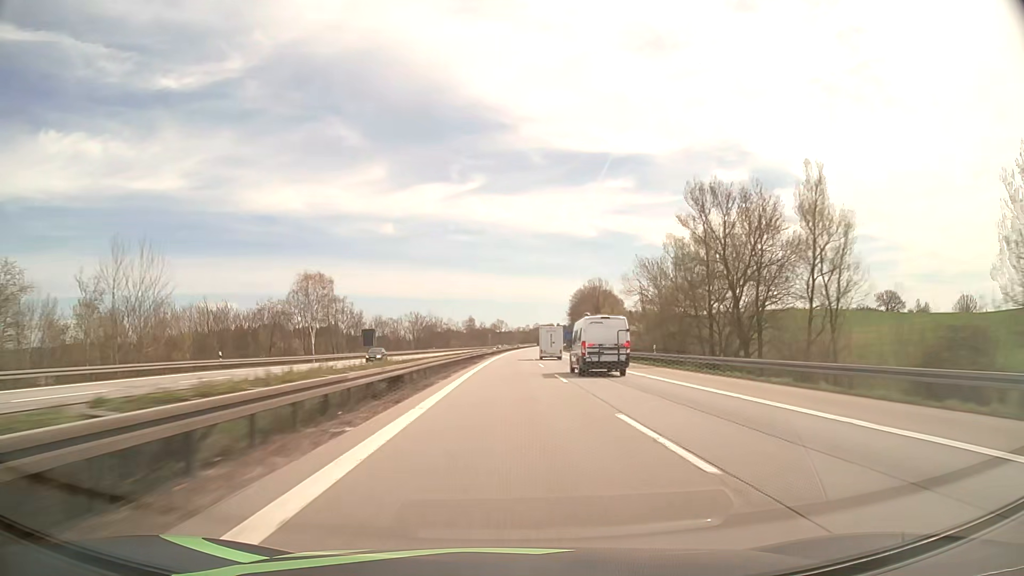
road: motorway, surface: asphalt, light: Day
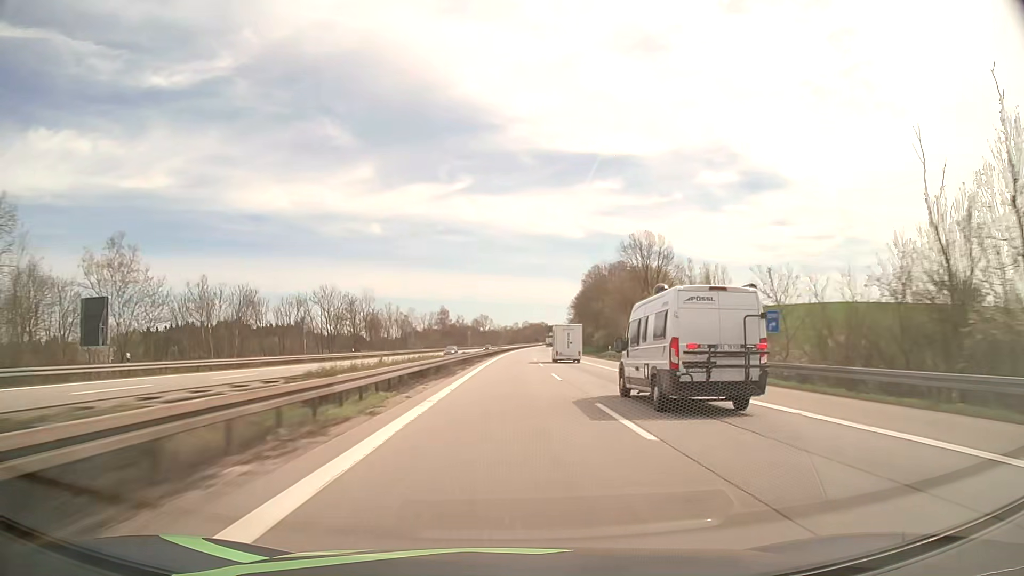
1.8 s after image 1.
(+0.7, +68.9) m; +1°
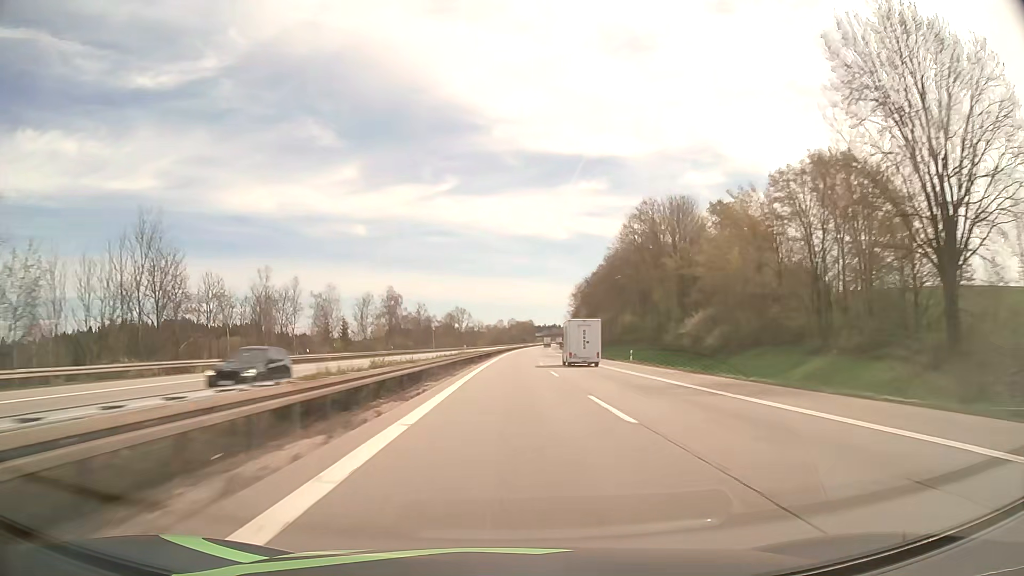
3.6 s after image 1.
(+0.8, +69.4) m; +1°
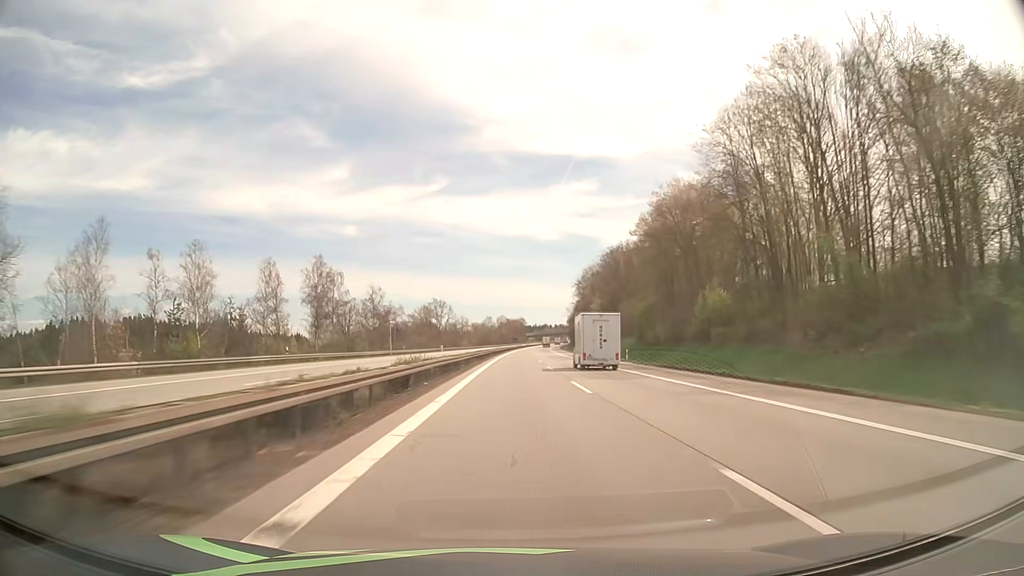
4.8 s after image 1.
(+0.2, +46.4) m; +1°
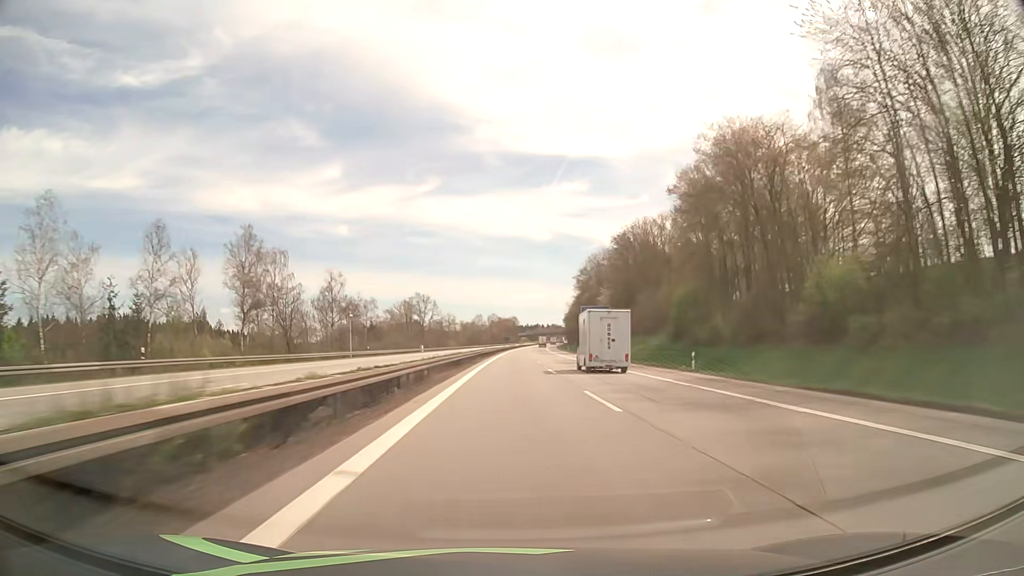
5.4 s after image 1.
(+0.2, +23.3) m; +1°
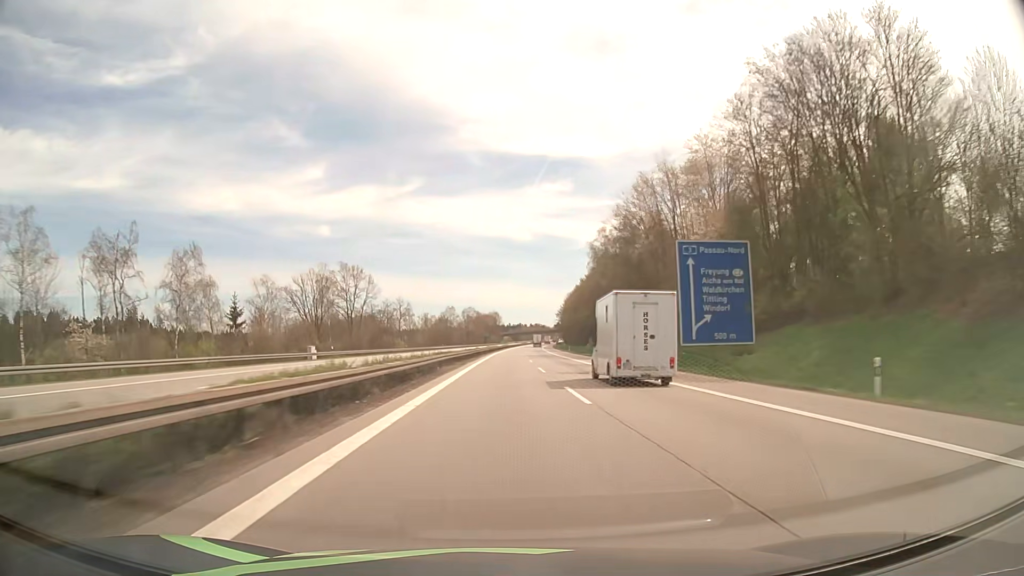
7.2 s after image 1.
(+1.0, +69.9) m; +2°
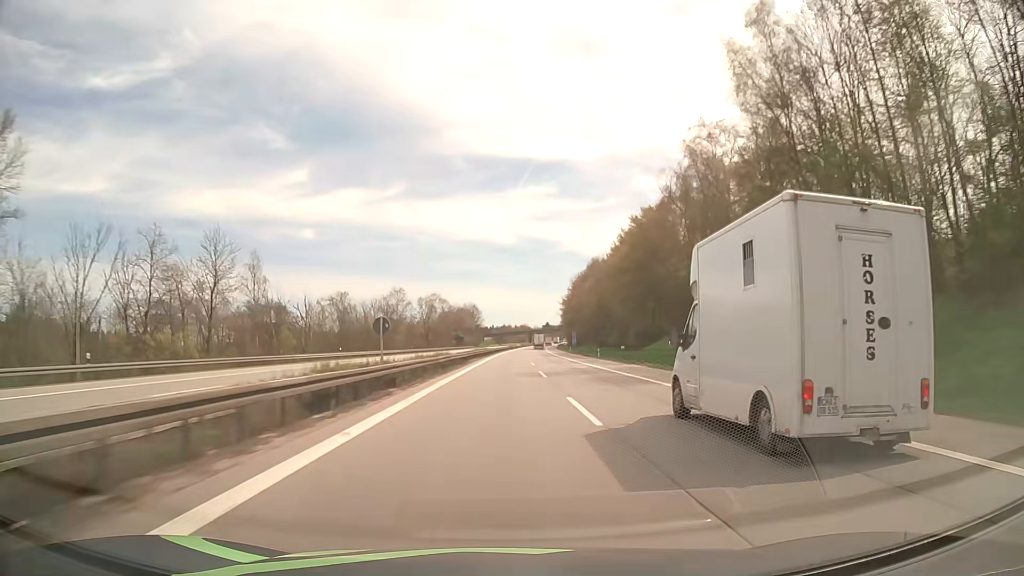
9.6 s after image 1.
(+1.1, +93.2) m; +1°
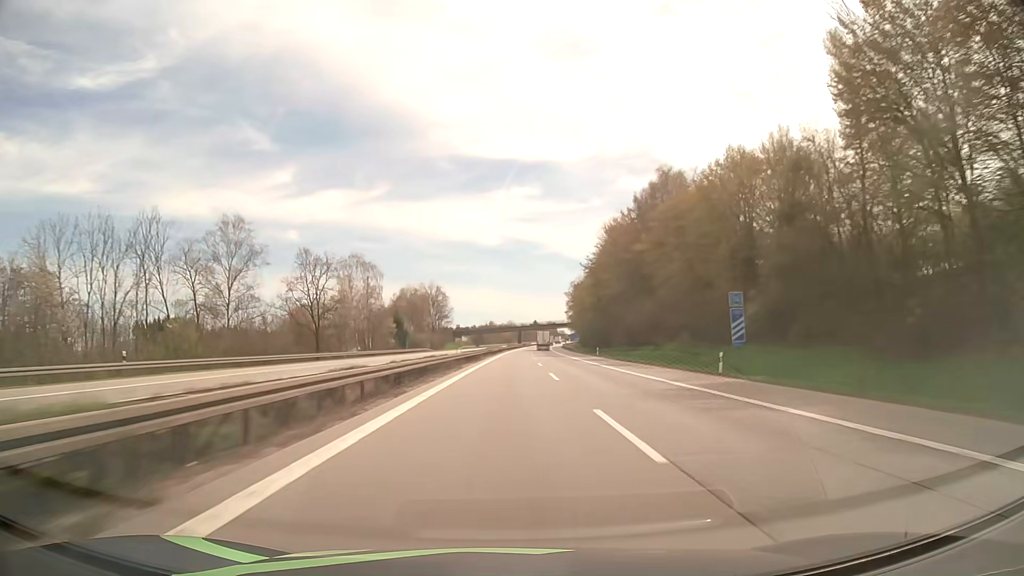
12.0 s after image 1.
(+1.4, +92.9) m; +1°
(0, +10) (0, +20) (0, +30) (0, +40) (0, +50) (+1, +60) (+1, +70) (+1, +80) (+2, +90) (+2, +100) m
